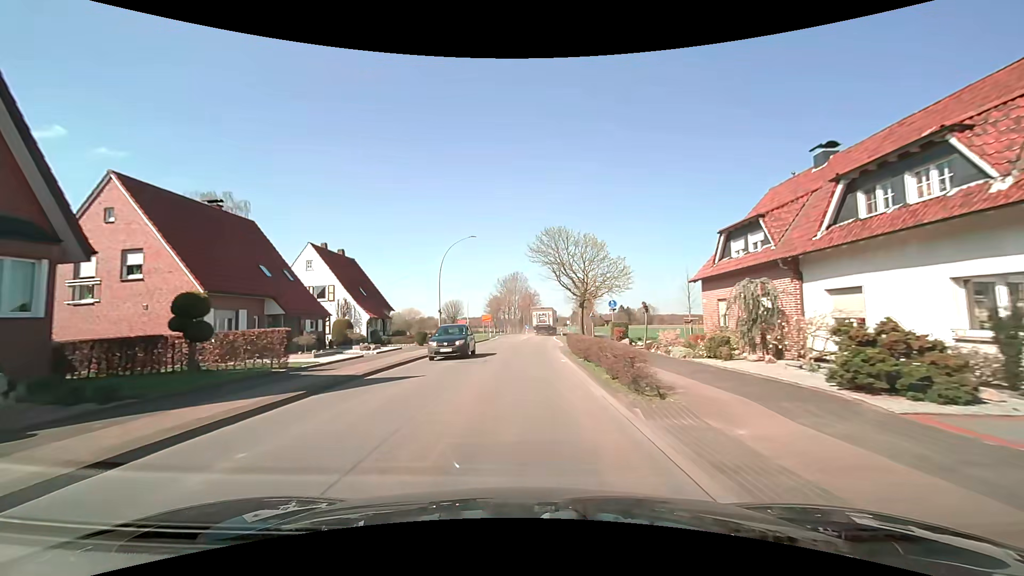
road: secondary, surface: asphalt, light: Day
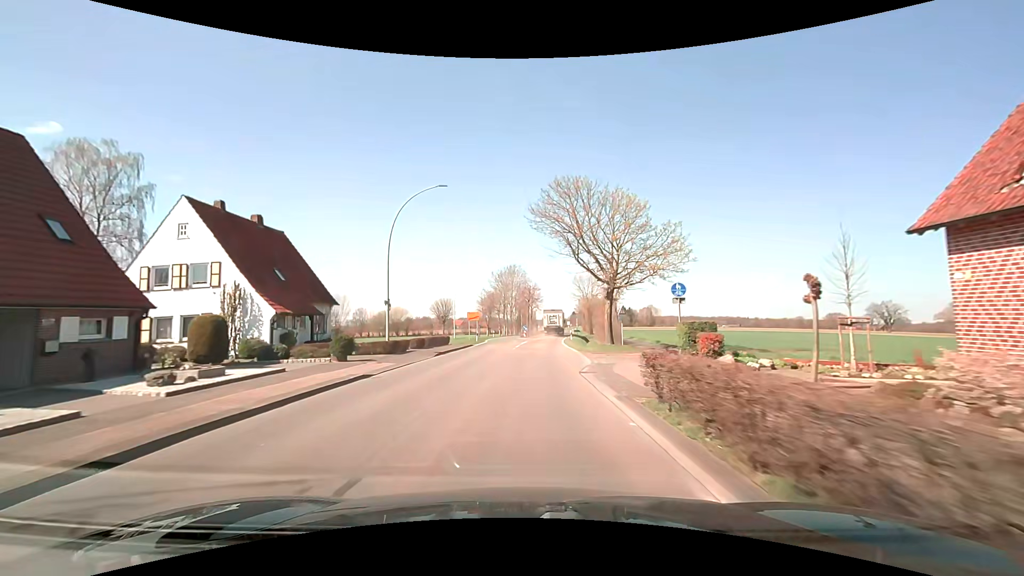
(-0.1, +15.4) m; 0°
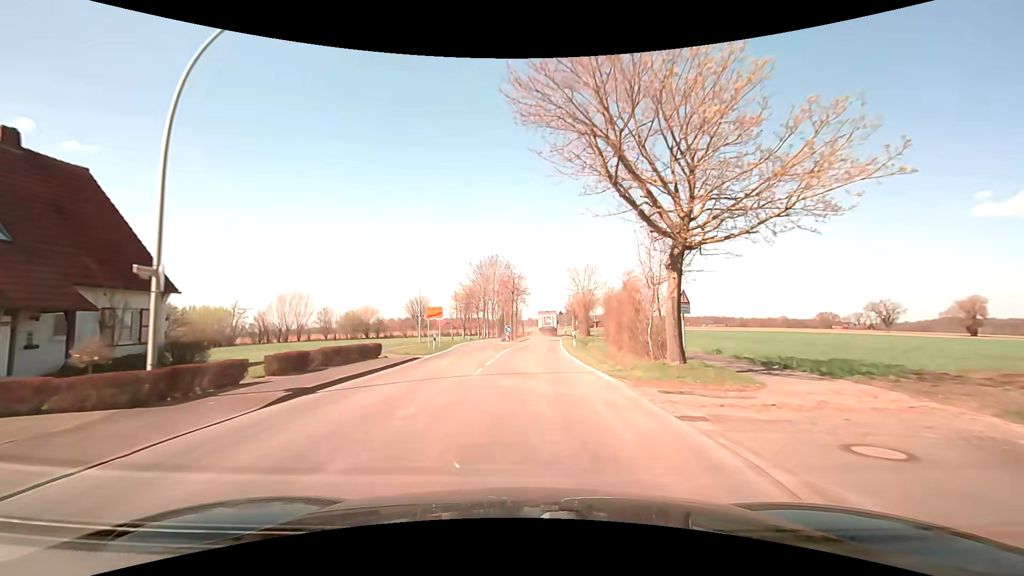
(+0.4, +15.4) m; +2°
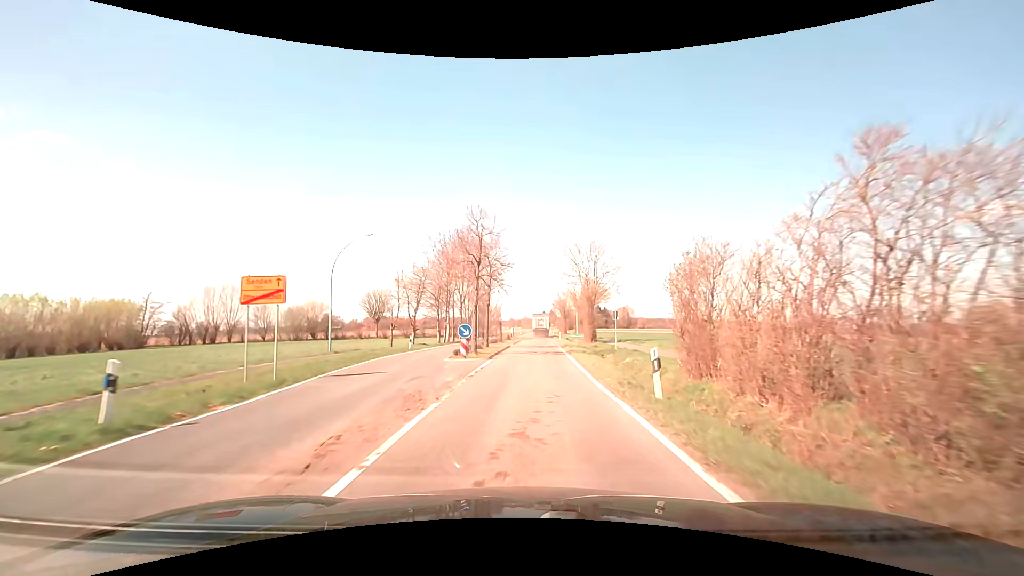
(+0.4, +23.2) m; +2°
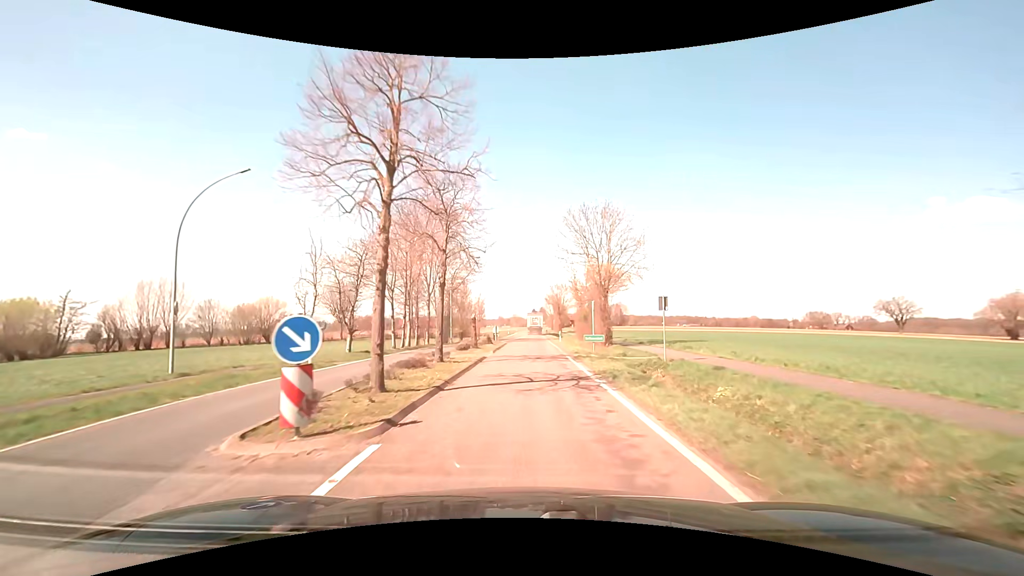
(+0.2, +15.5) m; +1°
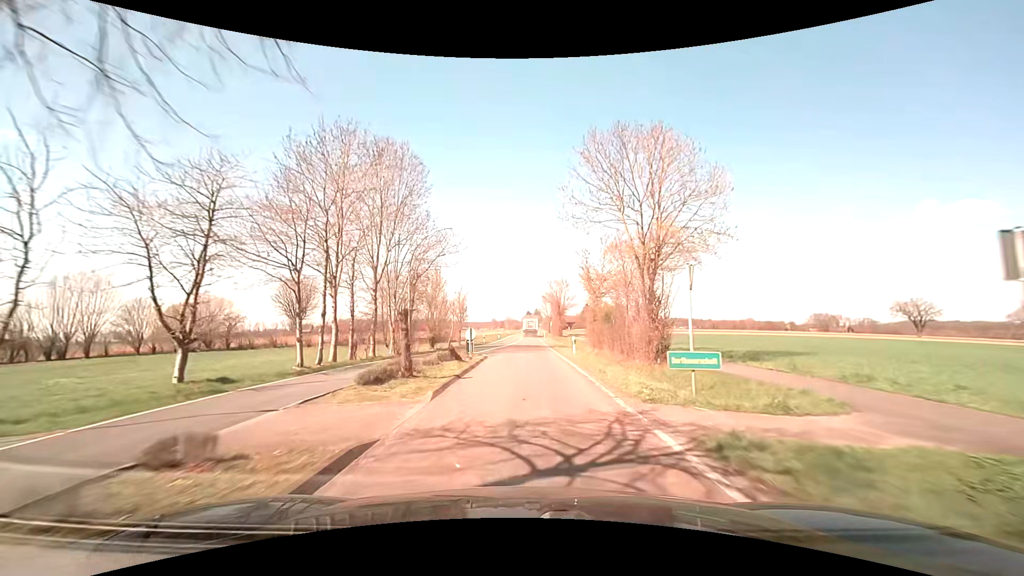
(0.0, +16.5) m; 0°
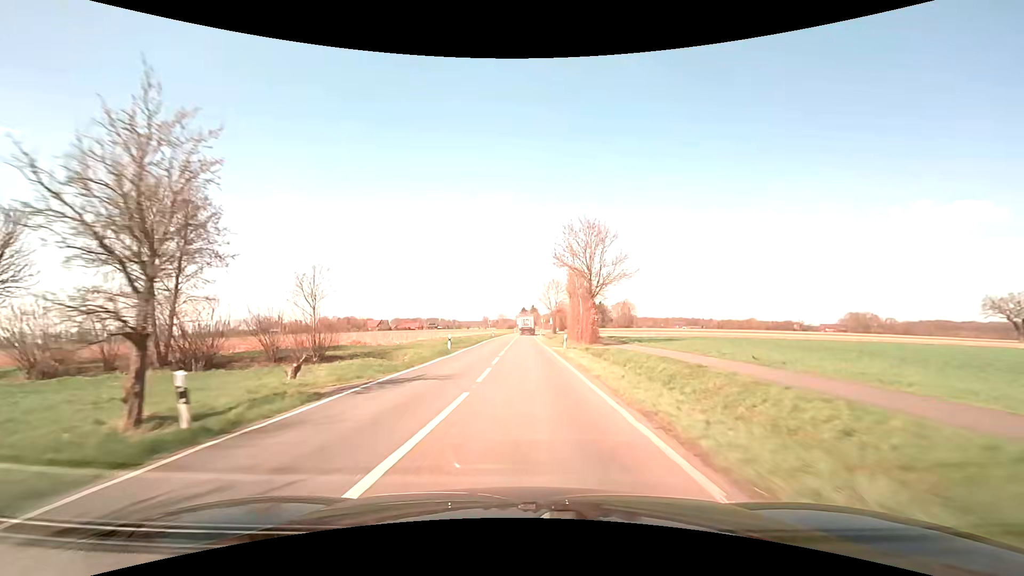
(+0.5, +48.9) m; +1°
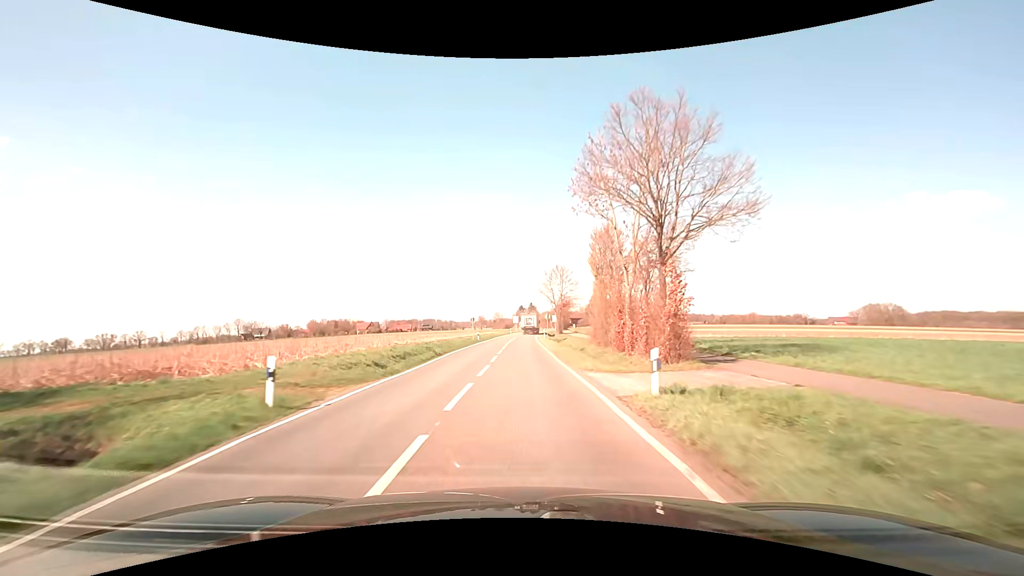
(+0.1, +22.3) m; 0°
